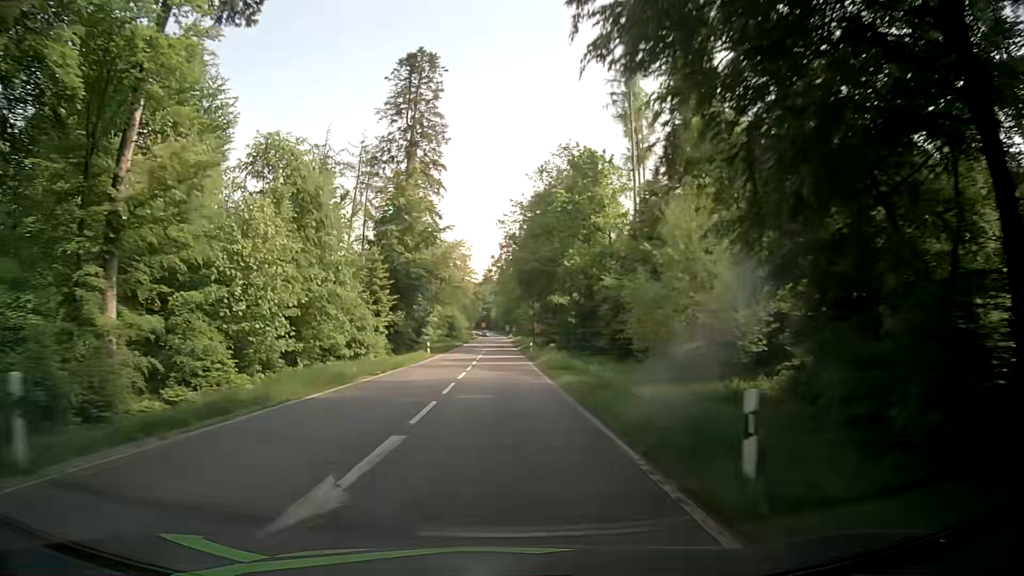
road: secondary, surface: asphalt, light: Day
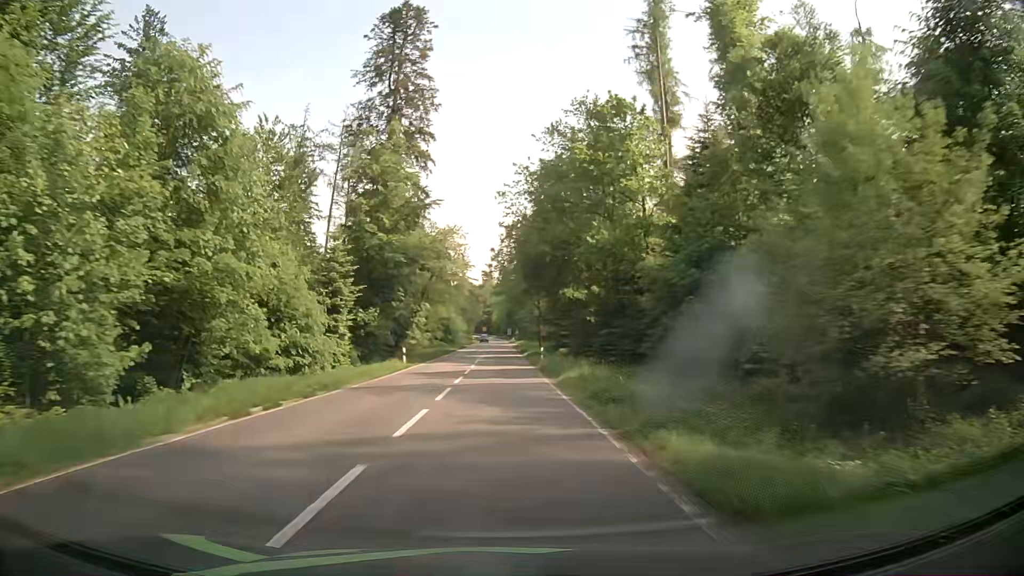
(0.0, +13.5) m; 0°
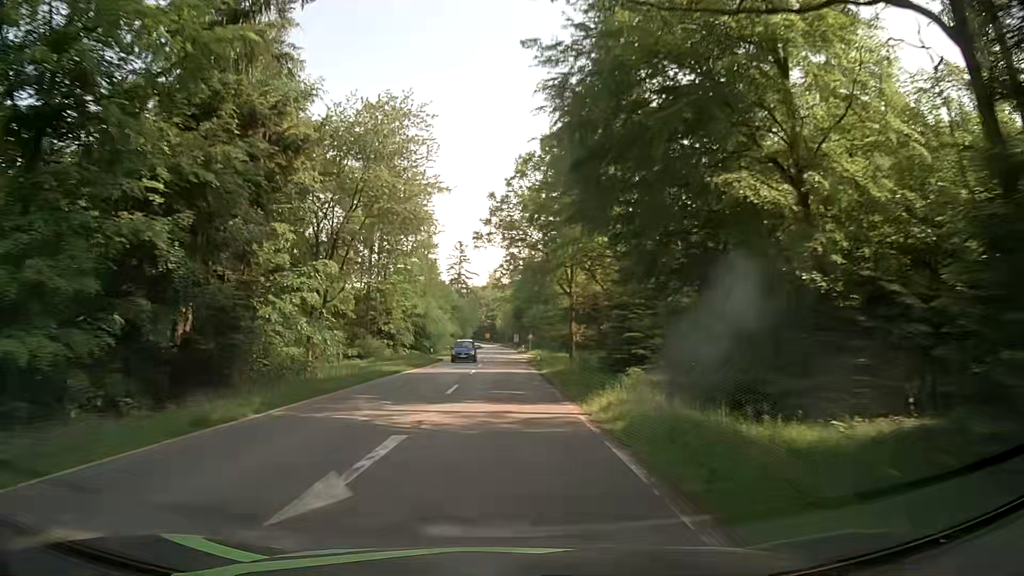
(-0.2, +40.3) m; 0°
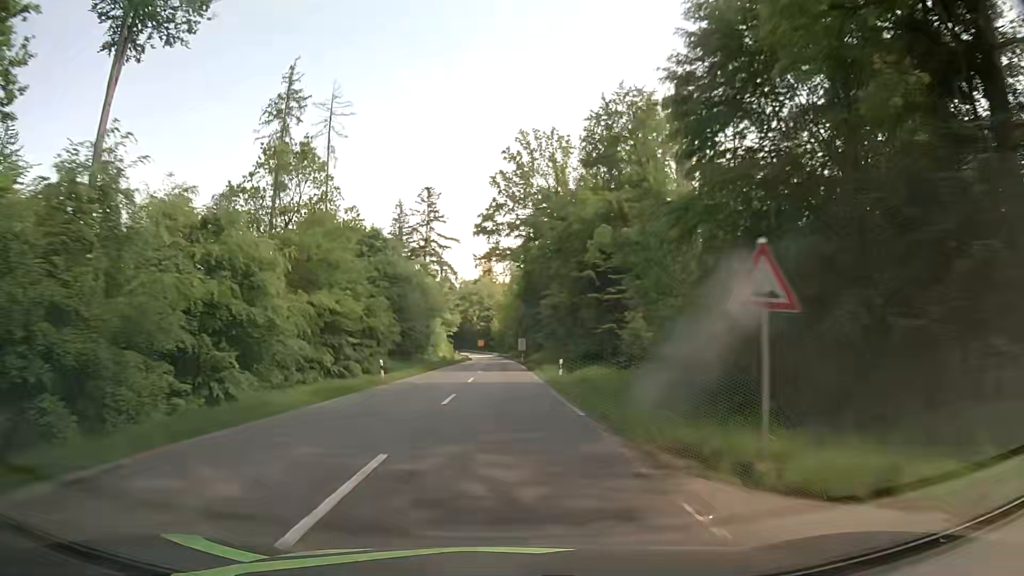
(-0.5, +67.5) m; 0°
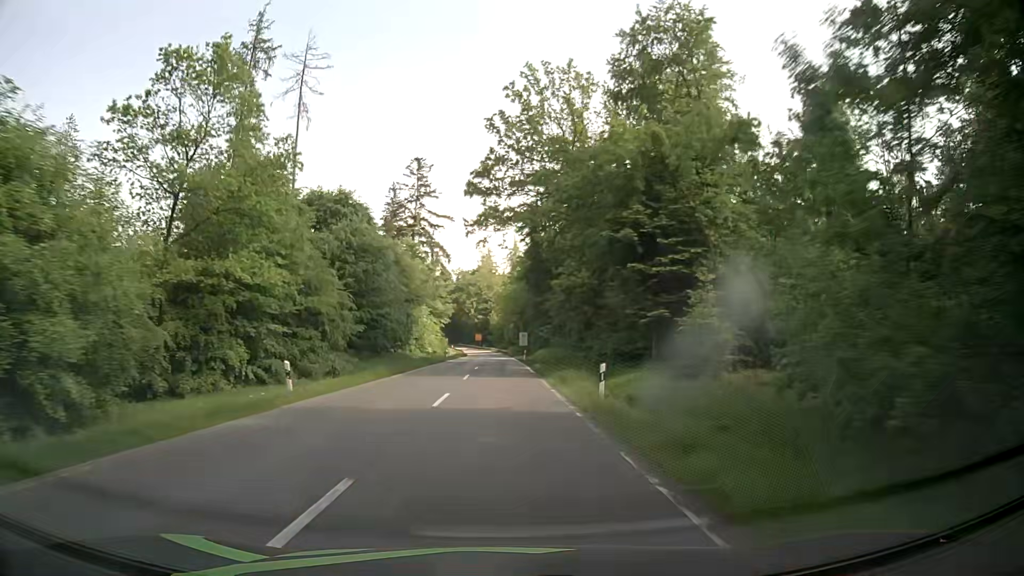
(0.0, +13.7) m; 0°
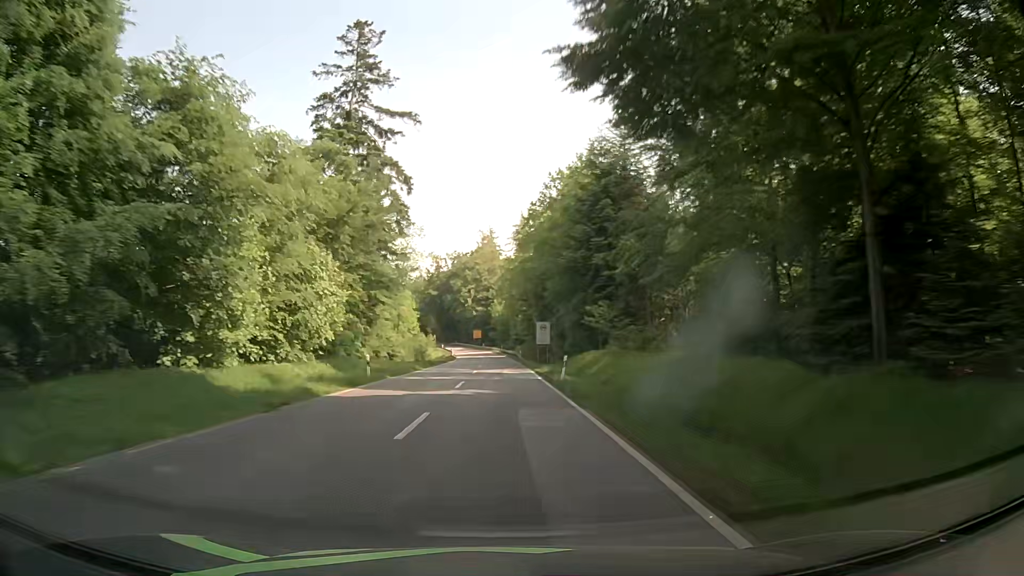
(-0.1, +41.6) m; 0°
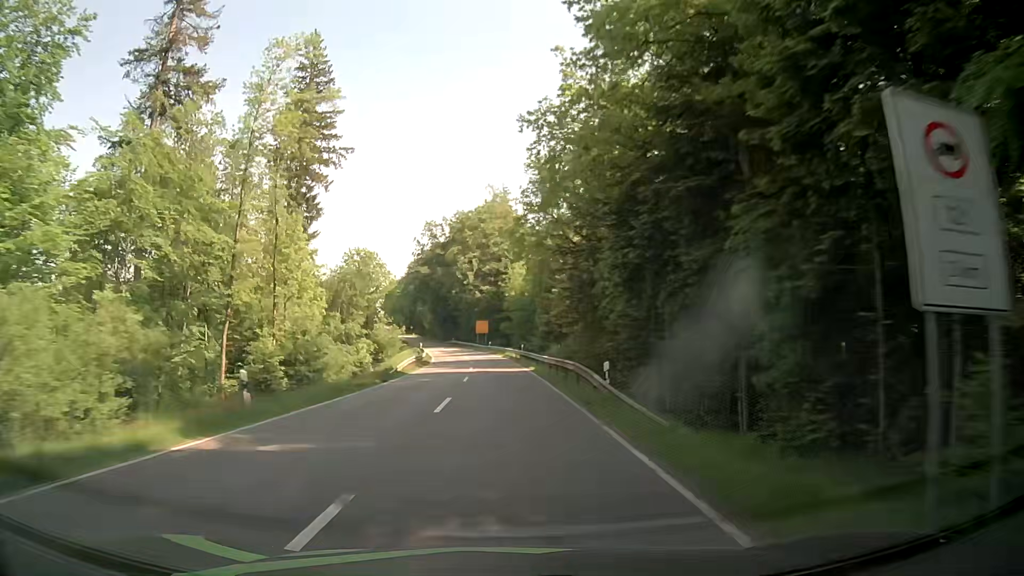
(-0.7, +55.9) m; -2°
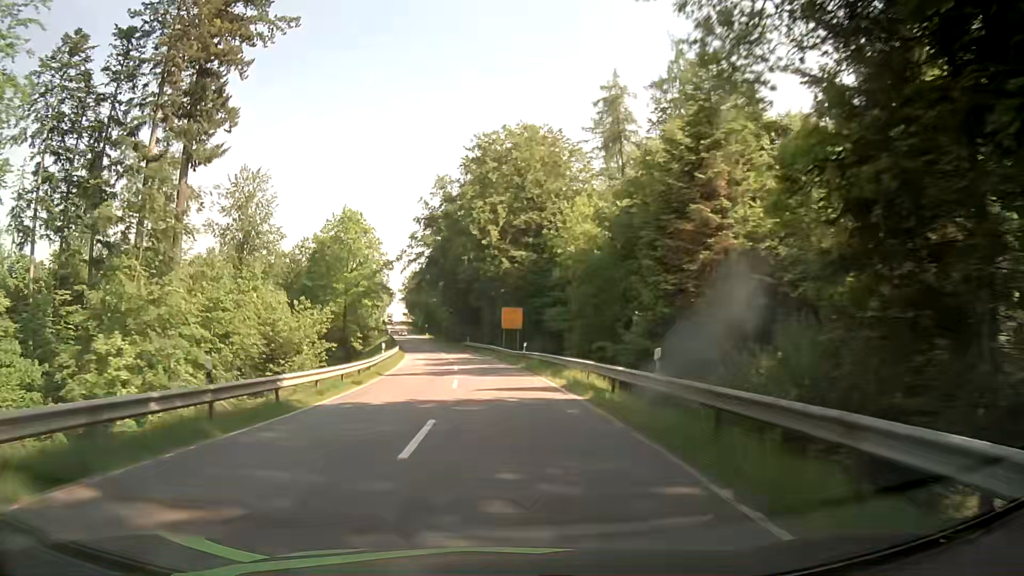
(-0.8, +42.1) m; -2°
(0, +10) (0, +20) (-1, +30) (-2, +40) (-3, +50) (-4, +60) (-6, +70) (-7, +80) (-9, +89) (-11, +99) m
